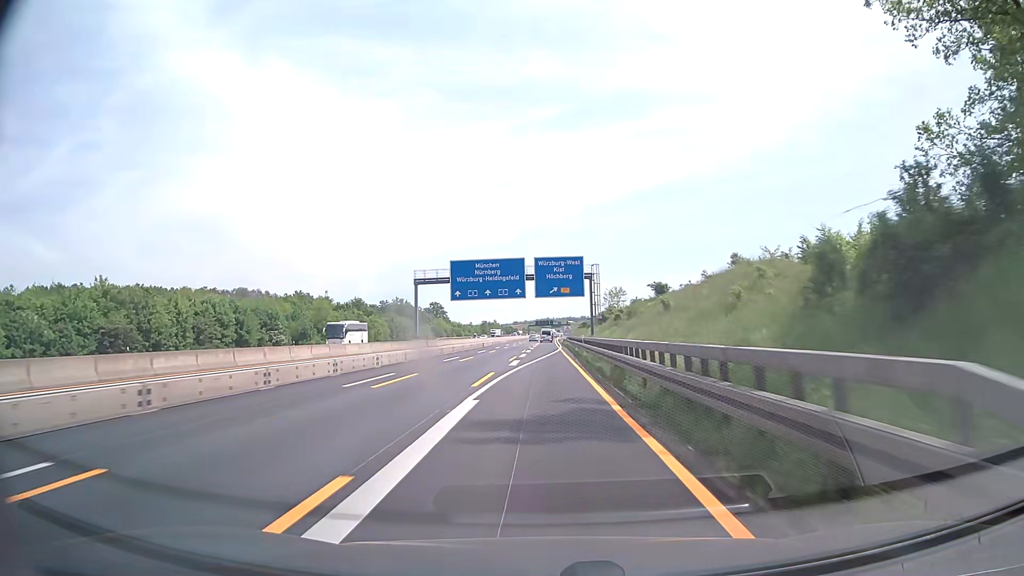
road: motorway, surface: asphalt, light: Day
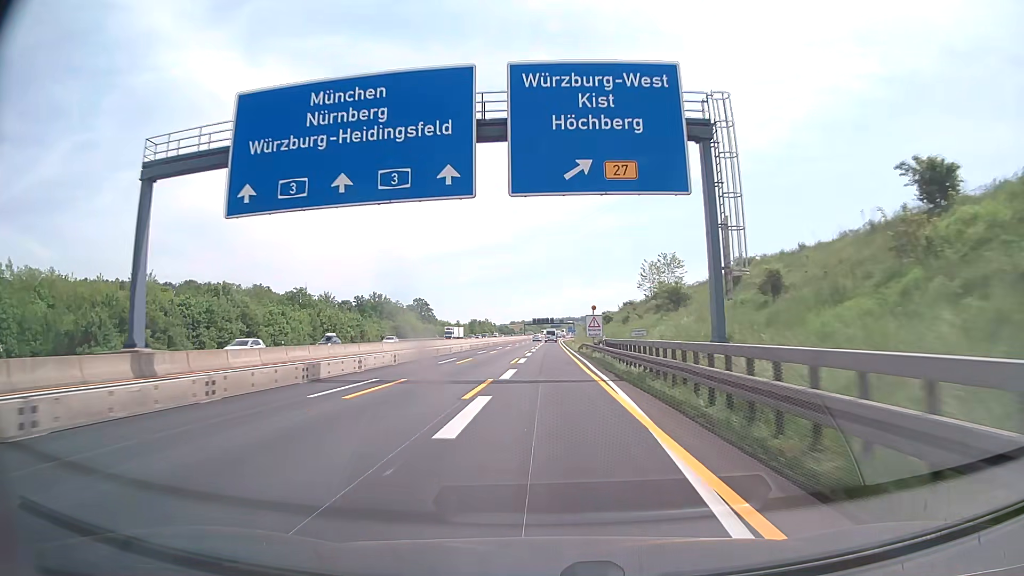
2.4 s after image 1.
(-0.1, +57.3) m; 0°
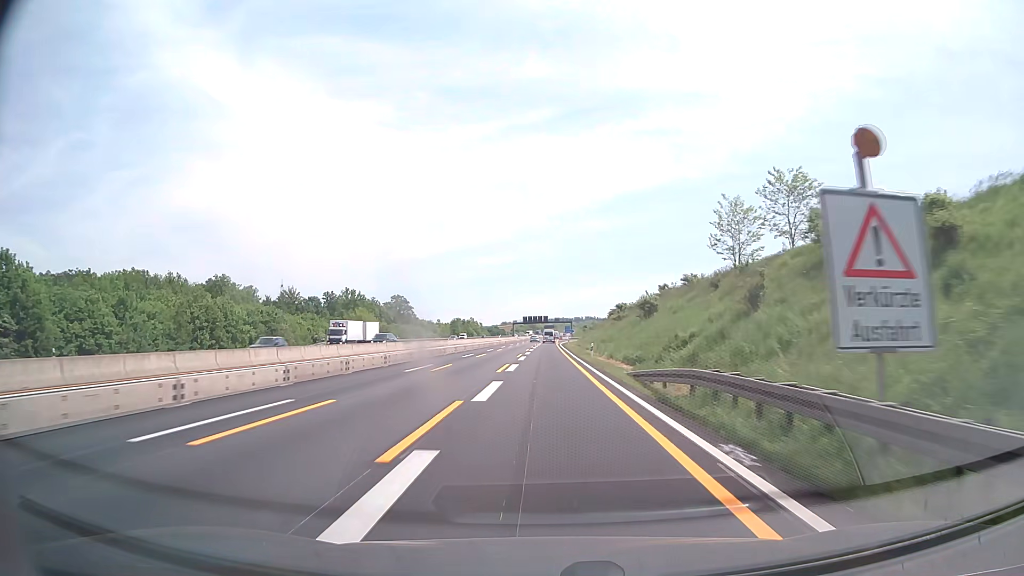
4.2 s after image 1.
(+0.2, +43.0) m; +1°
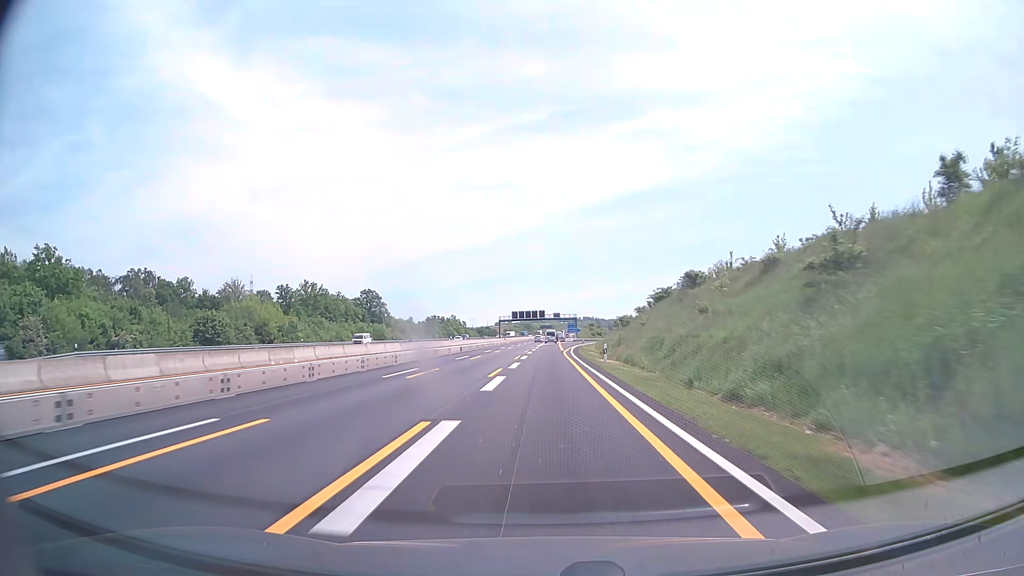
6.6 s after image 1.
(+0.1, +57.3) m; 0°
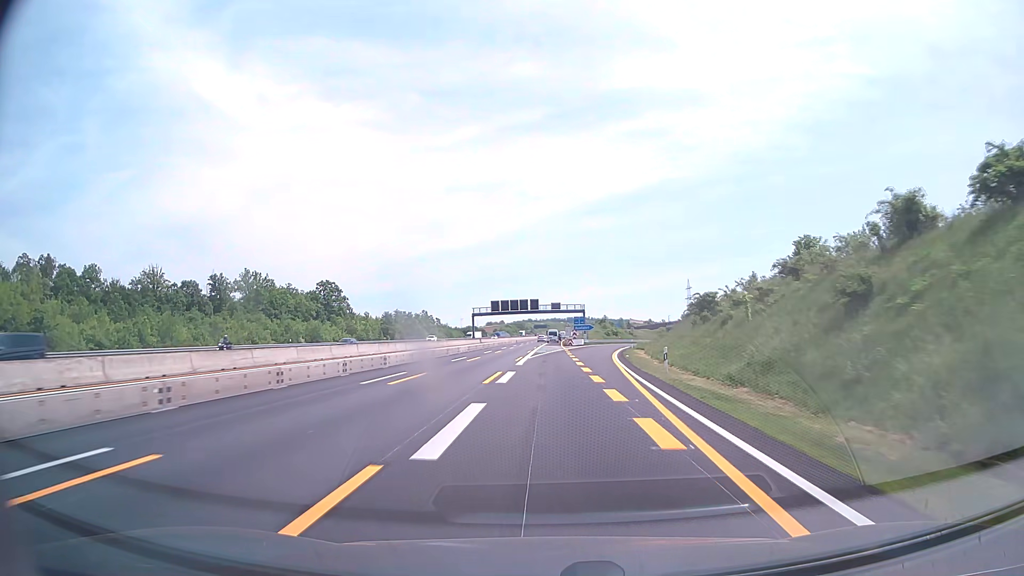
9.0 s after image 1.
(+0.1, +57.3) m; 0°
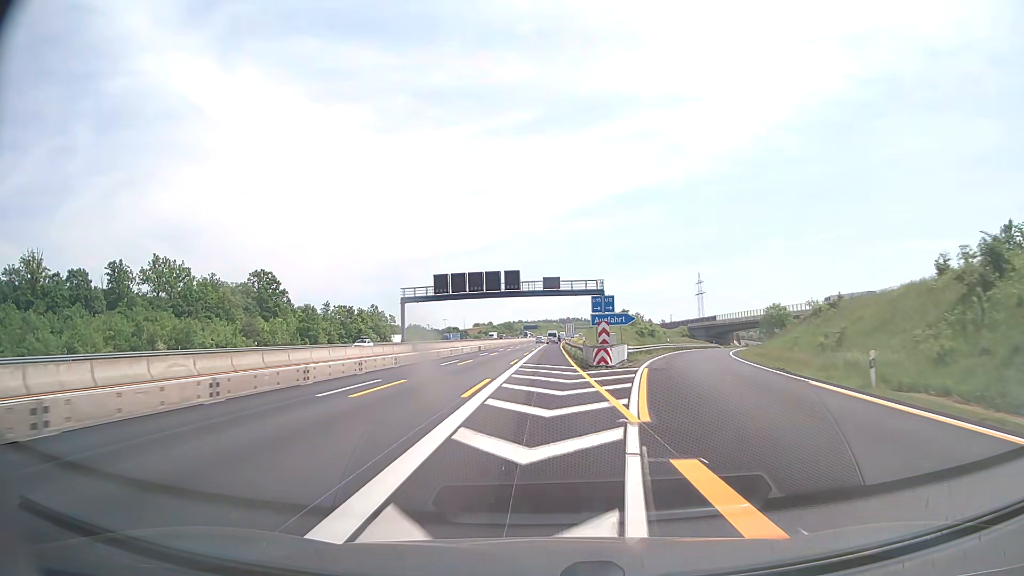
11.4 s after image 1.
(+0.7, +57.3) m; +1°
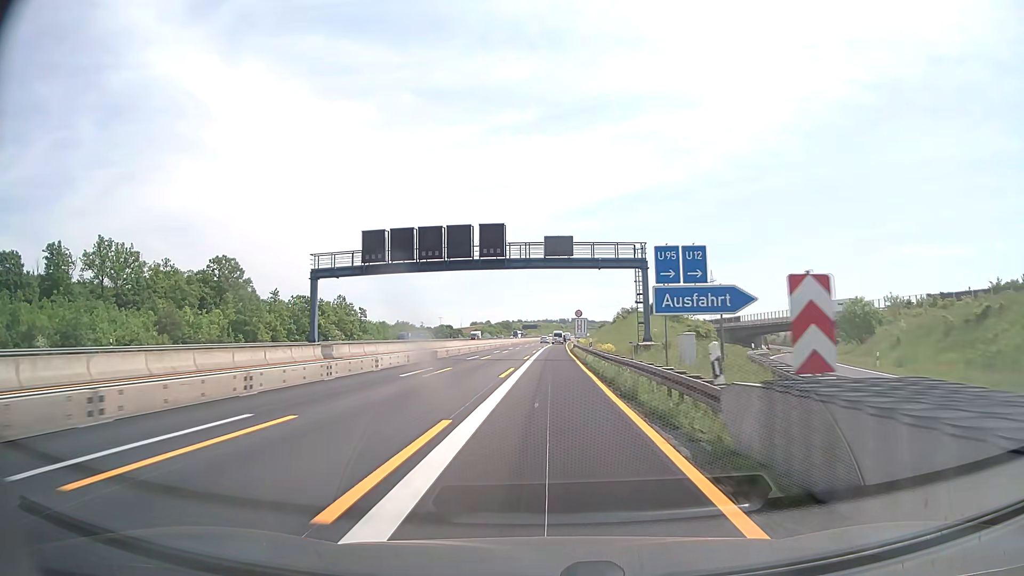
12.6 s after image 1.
(-0.1, +28.7) m; 0°
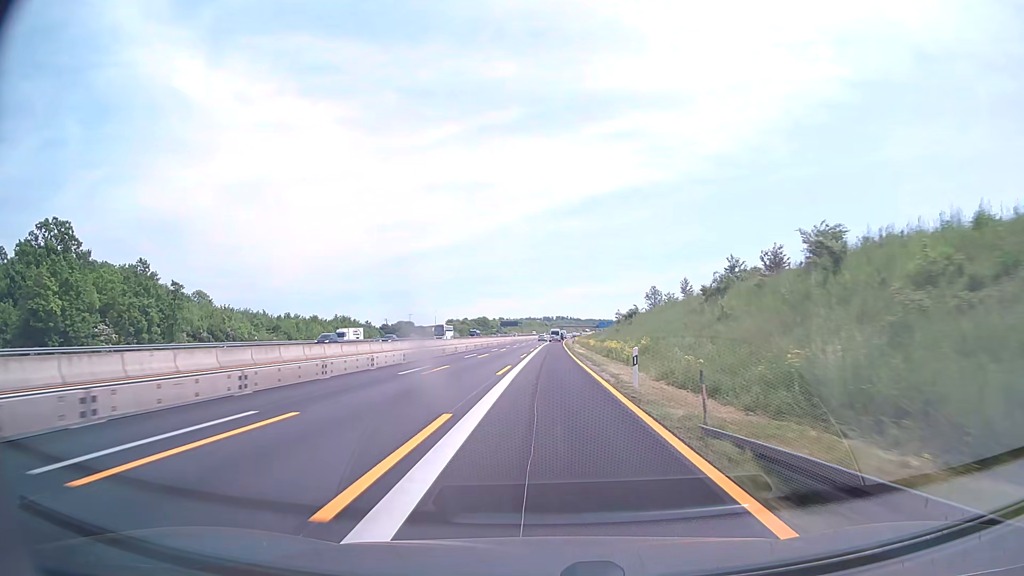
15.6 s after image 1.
(+0.9, +71.6) m; +1°
(0, +10) (0, +20) (0, +30) (0, +40) (+1, +50) (+1, +60) (+1, +70) (+1, +80) (+1, +90) (+2, +100) m
